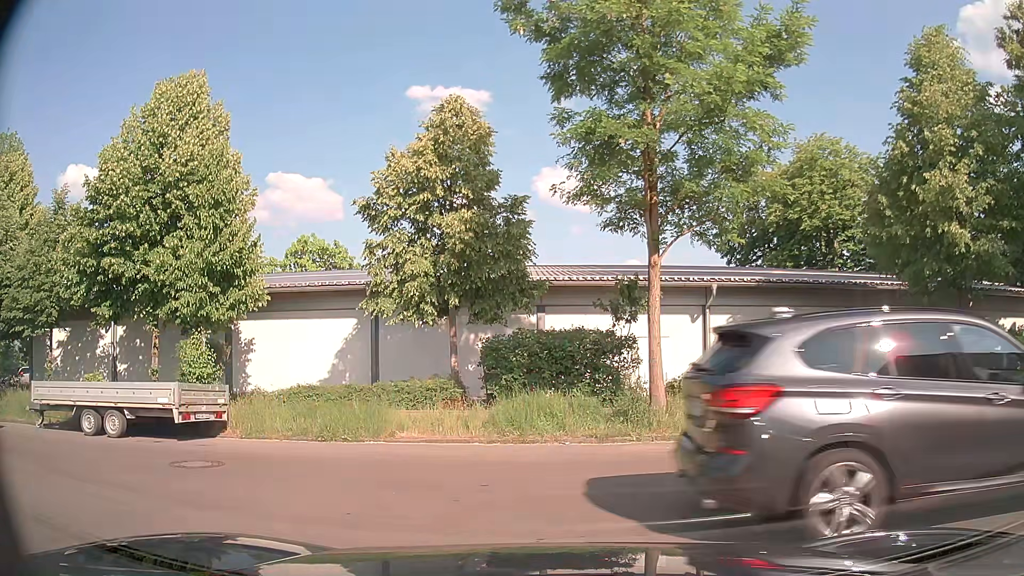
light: Day
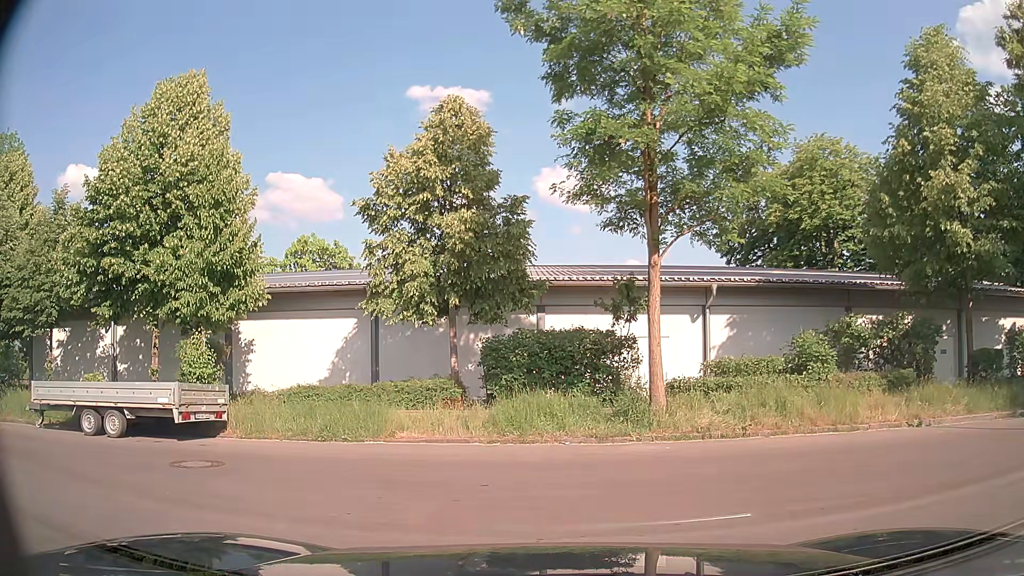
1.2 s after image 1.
(0.0, 0.0) m; 0°
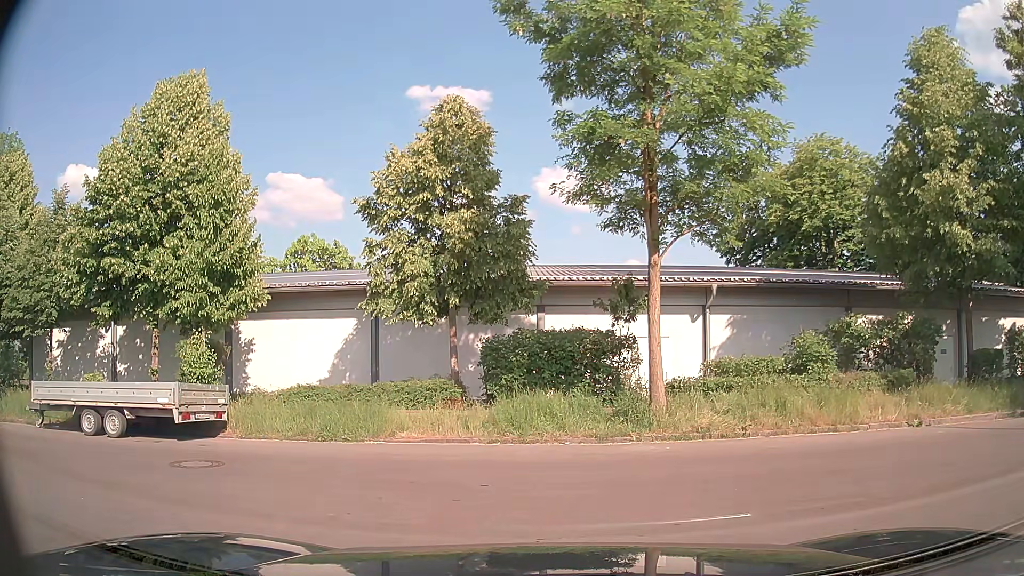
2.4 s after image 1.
(0.0, 0.0) m; 0°
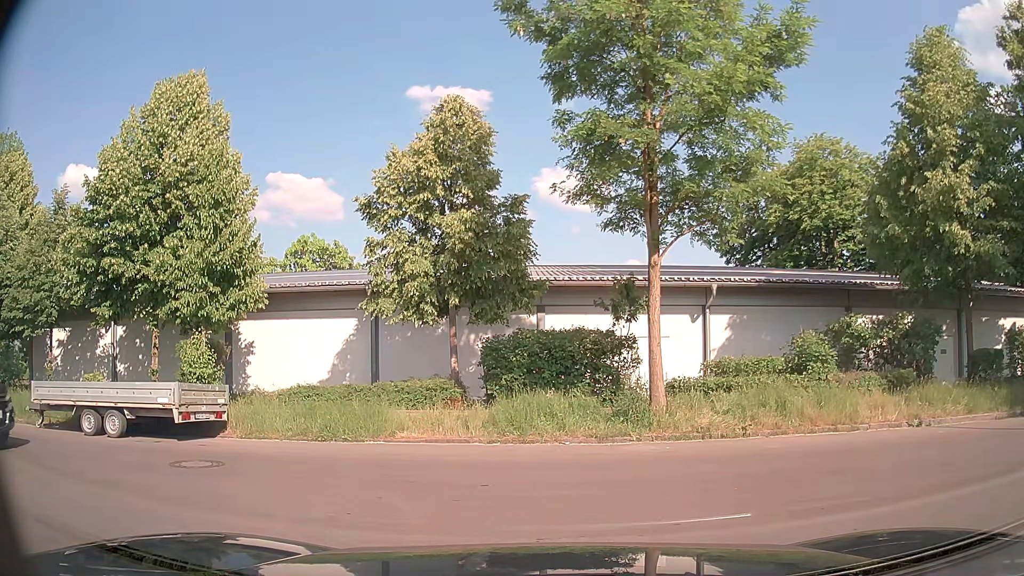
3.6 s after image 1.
(0.0, 0.0) m; 0°
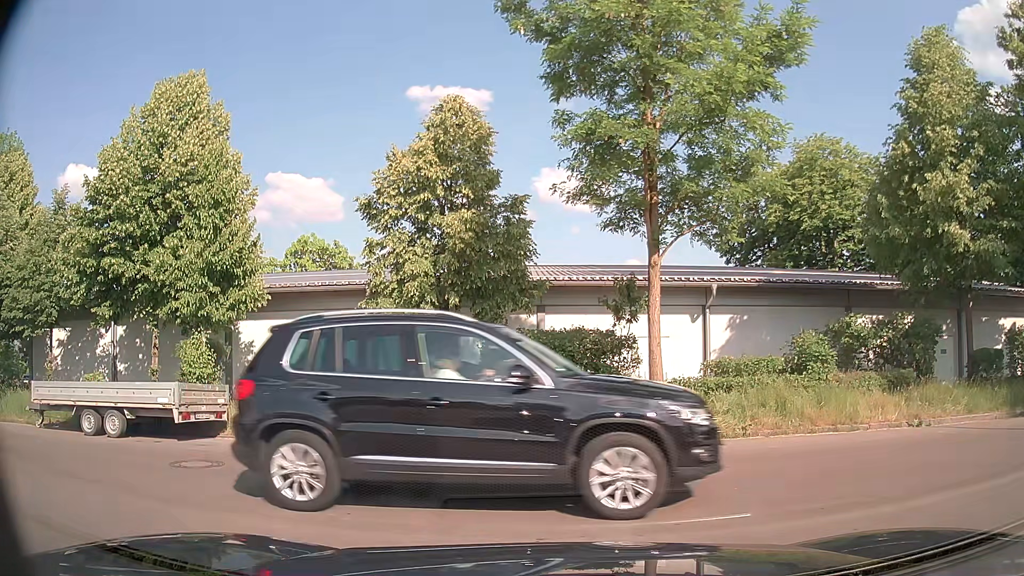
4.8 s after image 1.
(0.0, 0.0) m; 0°
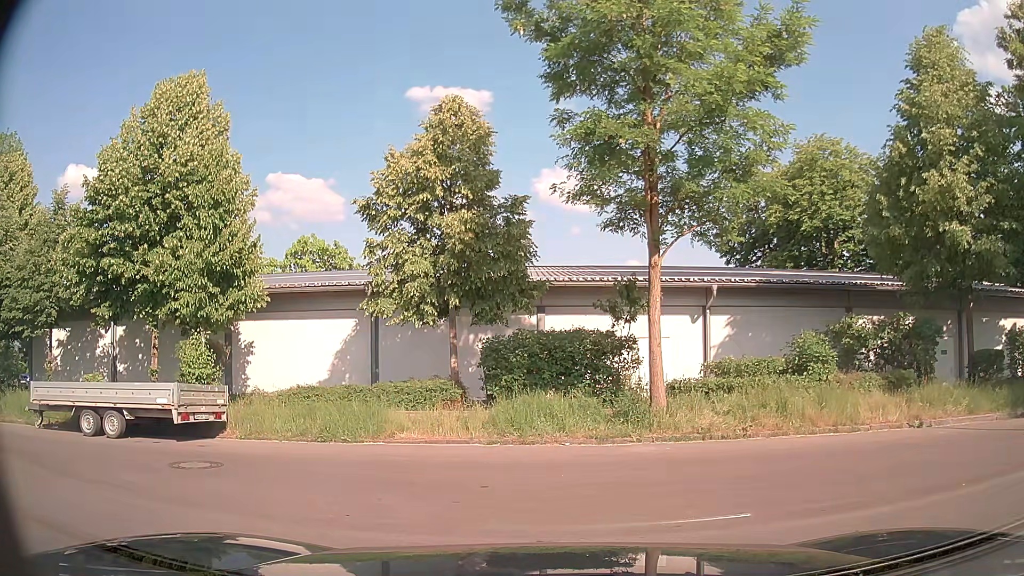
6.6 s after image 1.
(0.0, 0.0) m; 0°
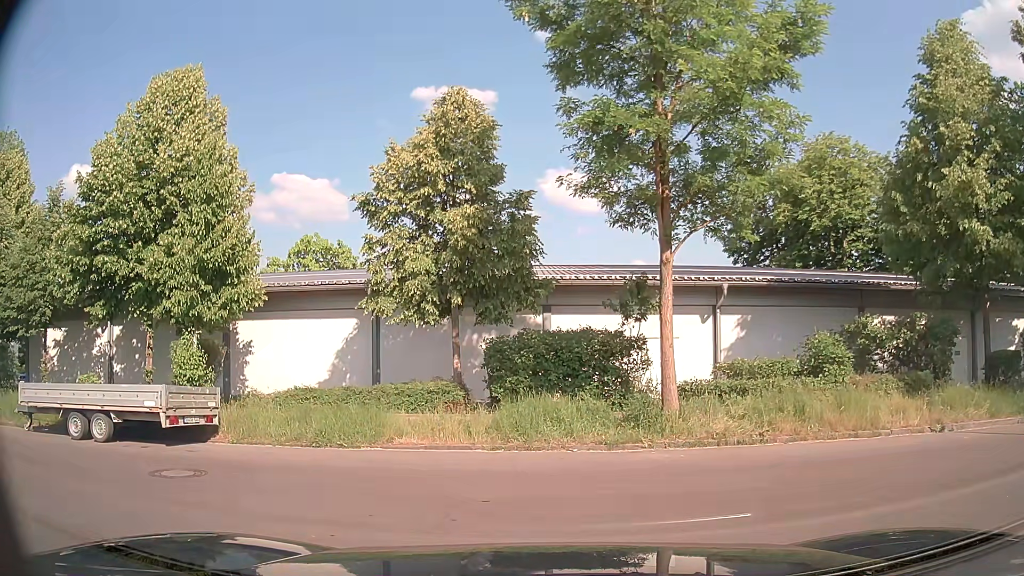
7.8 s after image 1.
(0.0, +0.6) m; 0°
